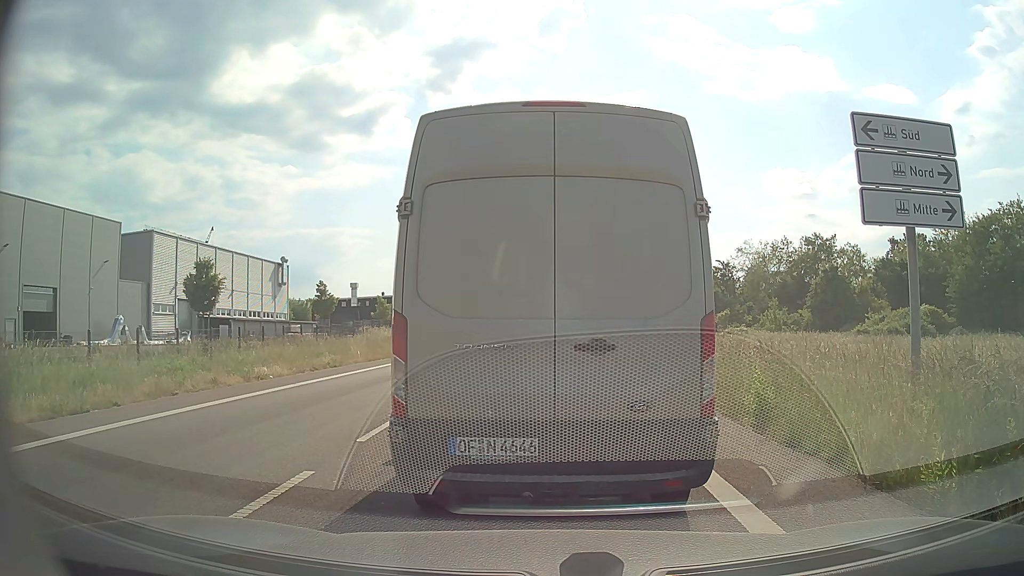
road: secondary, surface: asphalt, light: Day
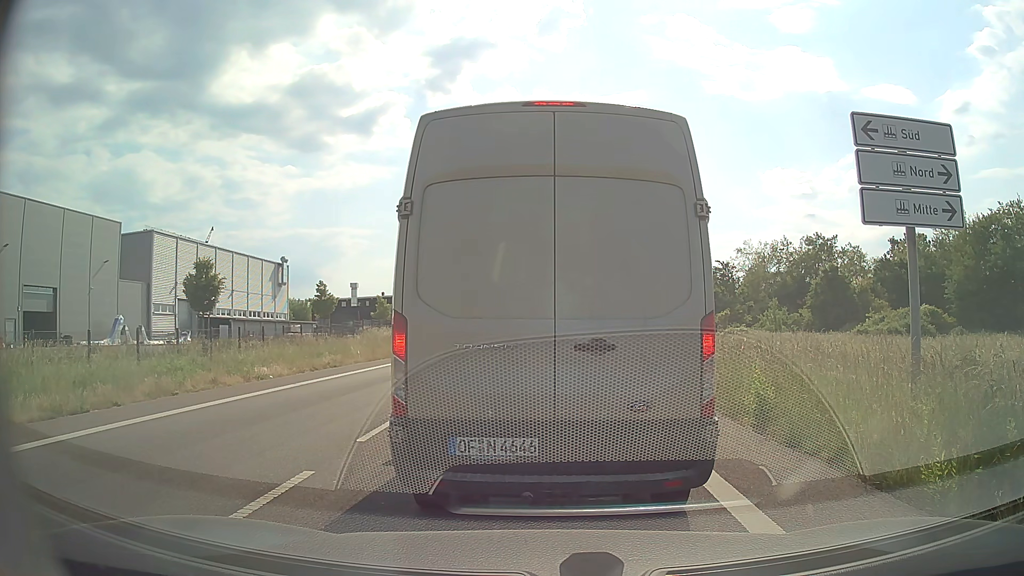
(0.0, 0.0) m; 0°
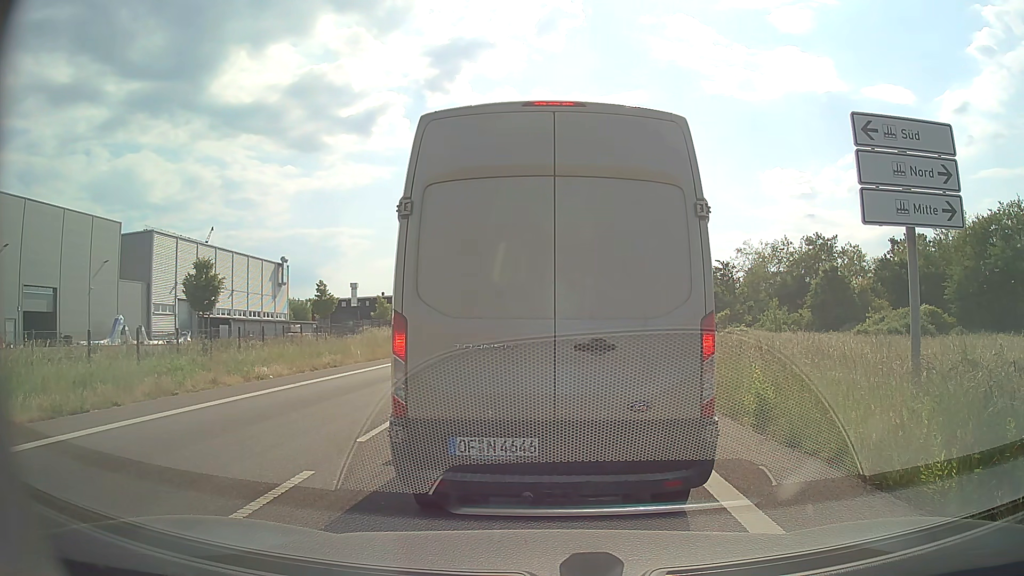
(0.0, 0.0) m; 0°
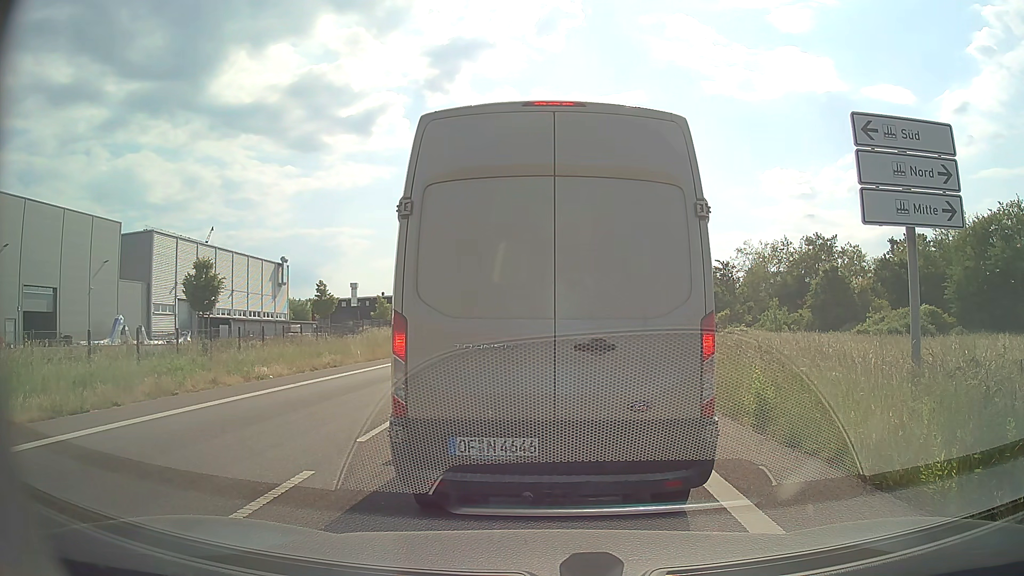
(0.0, 0.0) m; 0°
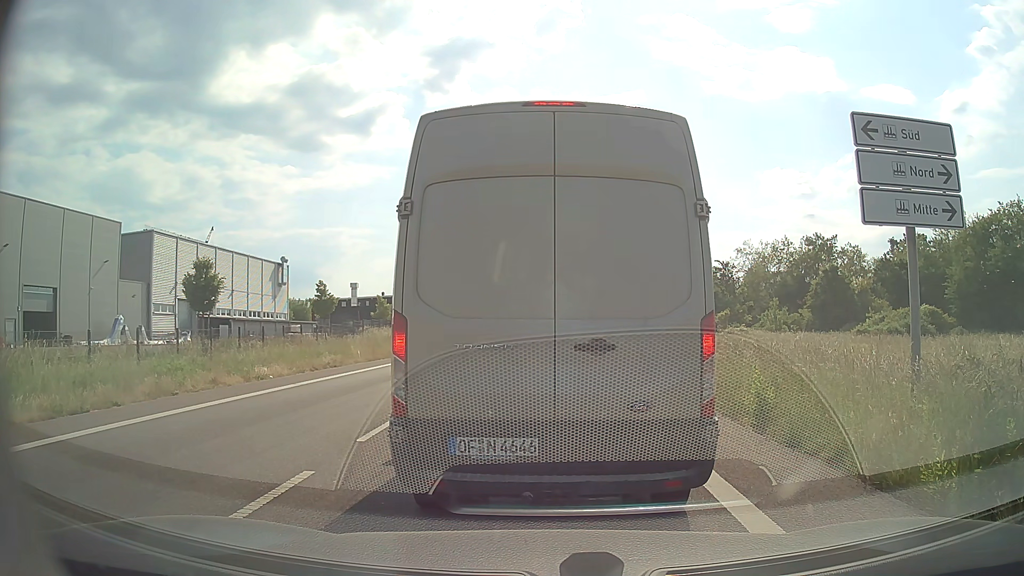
(0.0, 0.0) m; 0°
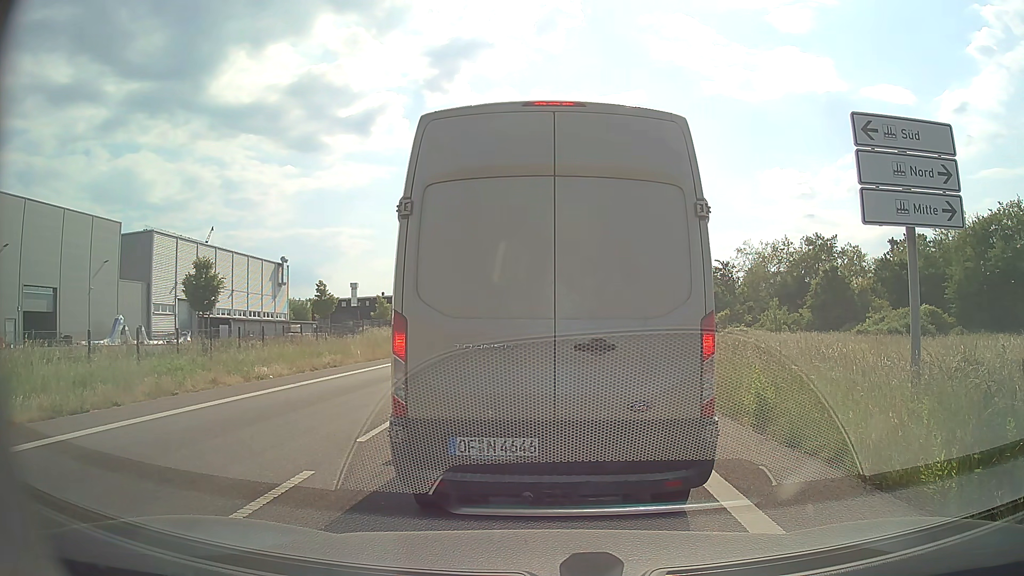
(0.0, 0.0) m; 0°
